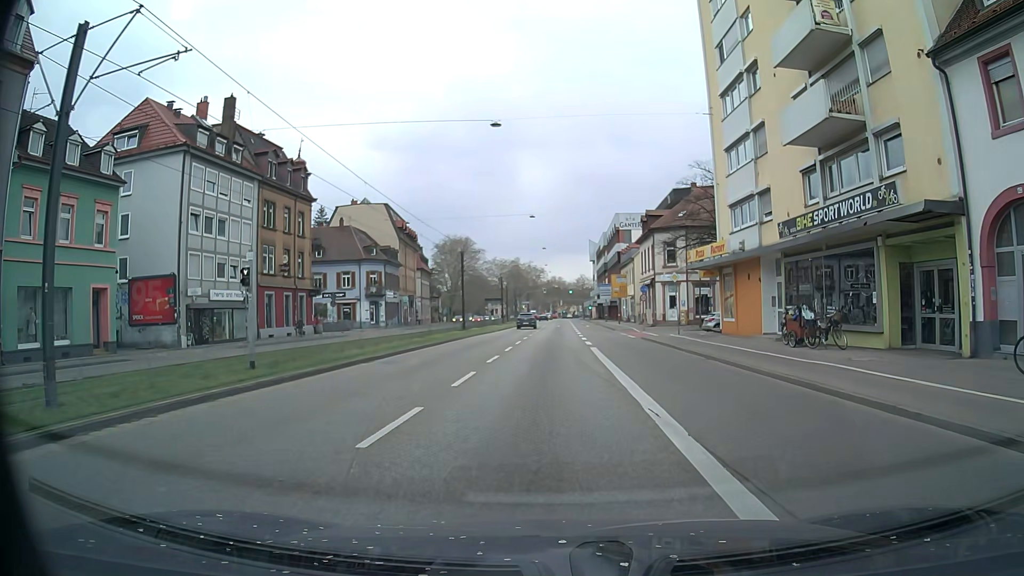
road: primary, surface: asphalt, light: Day
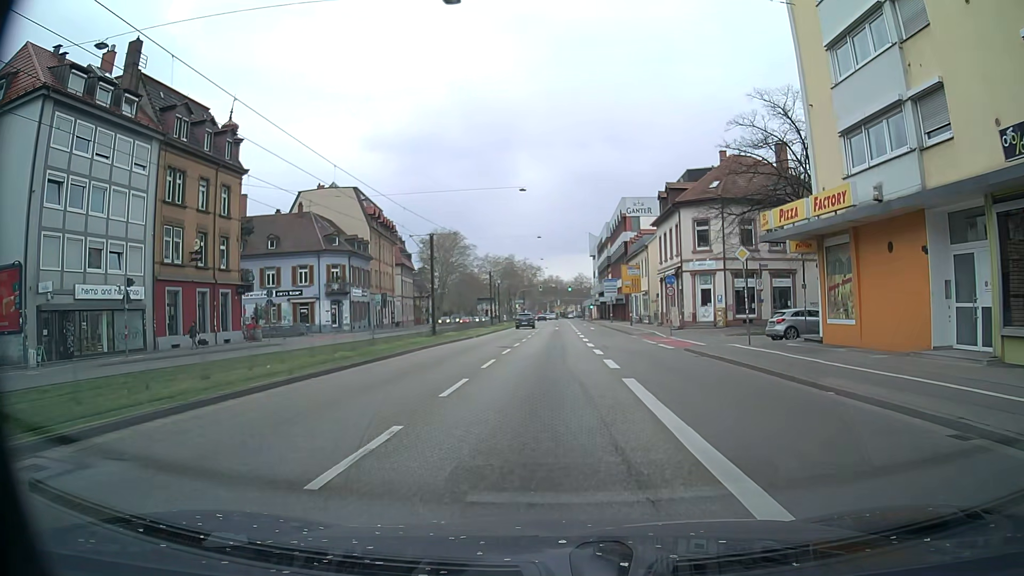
(0.0, +13.7) m; 0°
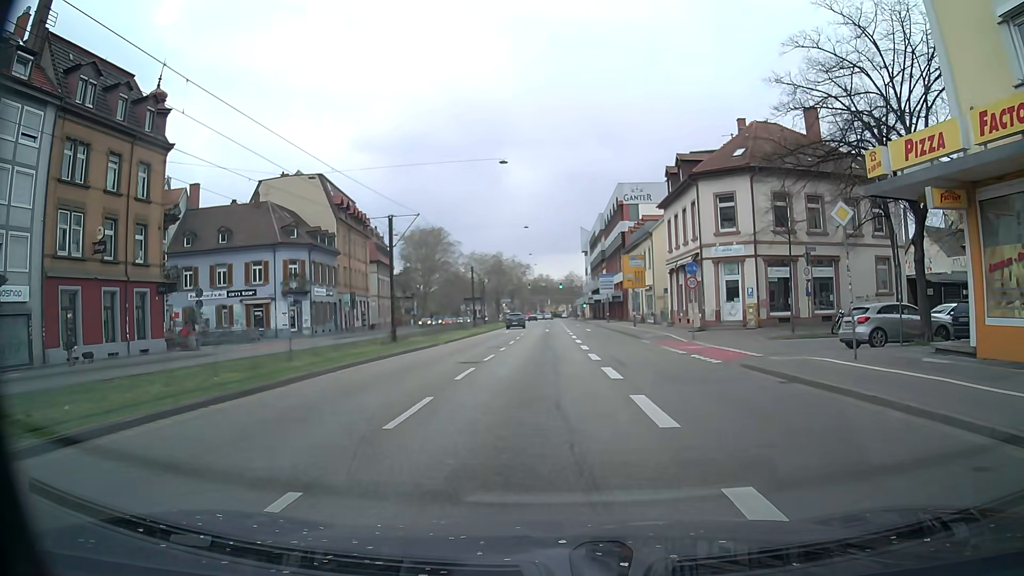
(0.0, +9.0) m; +1°
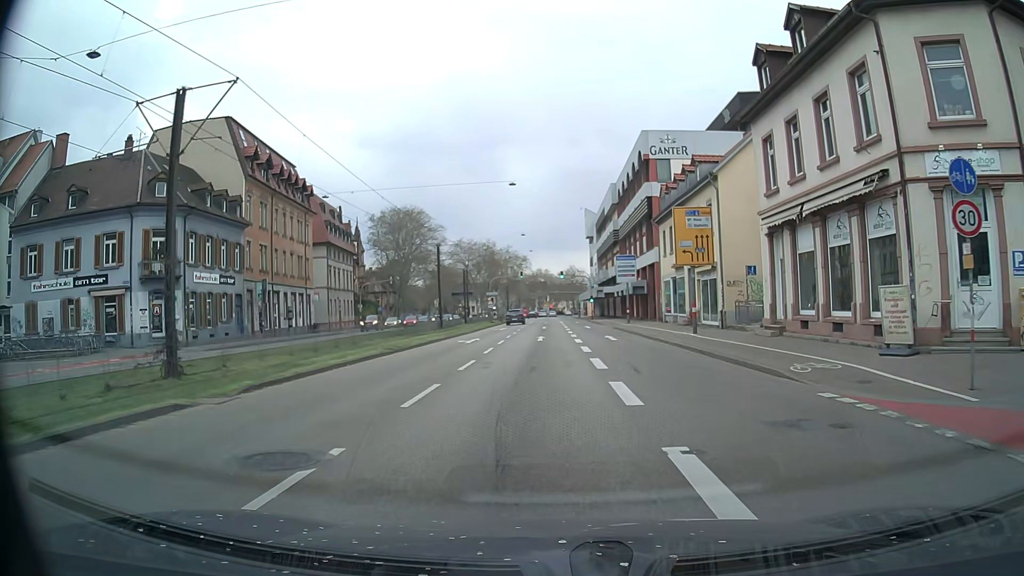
(-0.1, +22.4) m; +1°
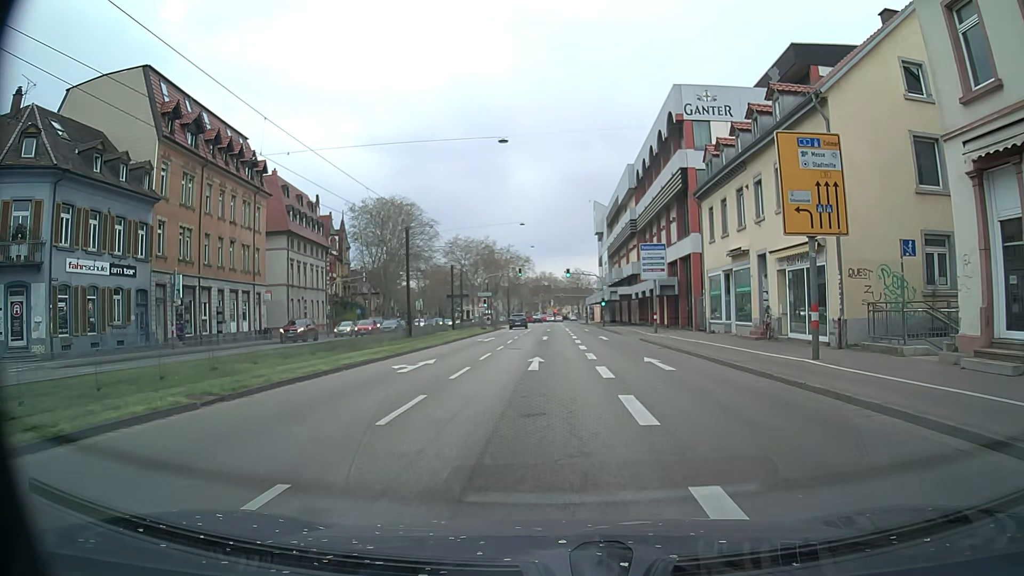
(-0.1, +13.4) m; -1°
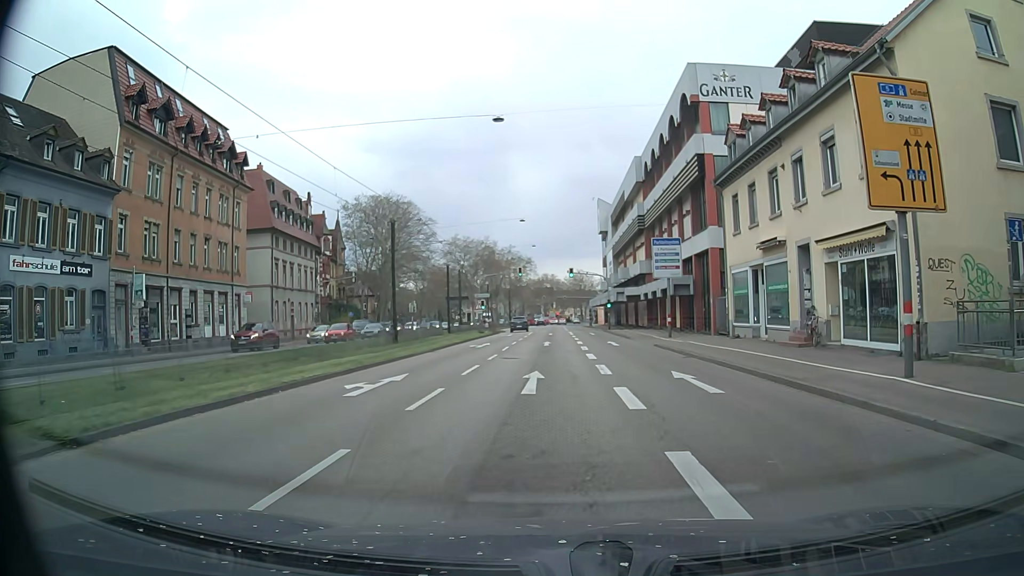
(0.0, +4.4) m; 0°
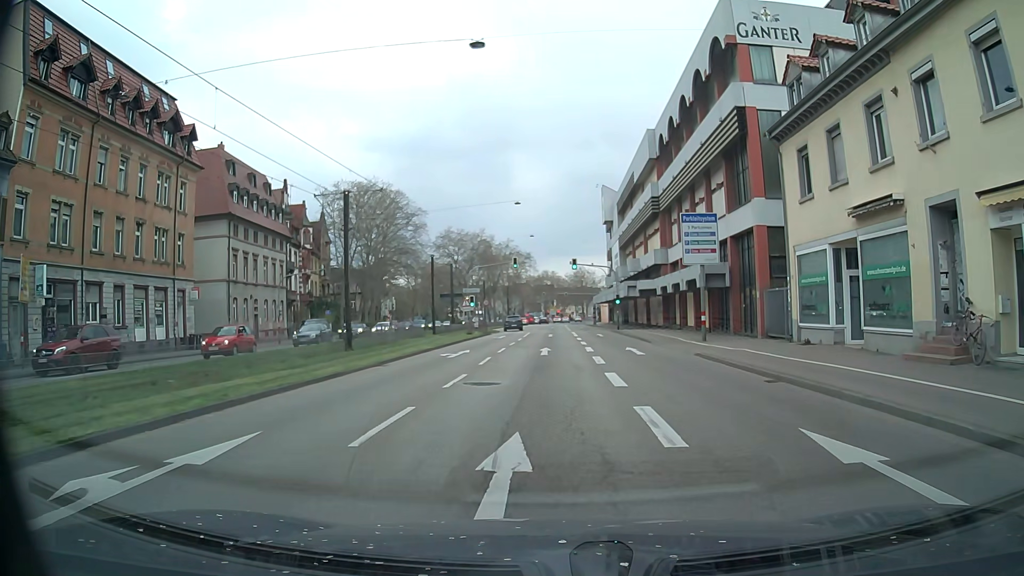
(0.0, +8.9) m; -1°
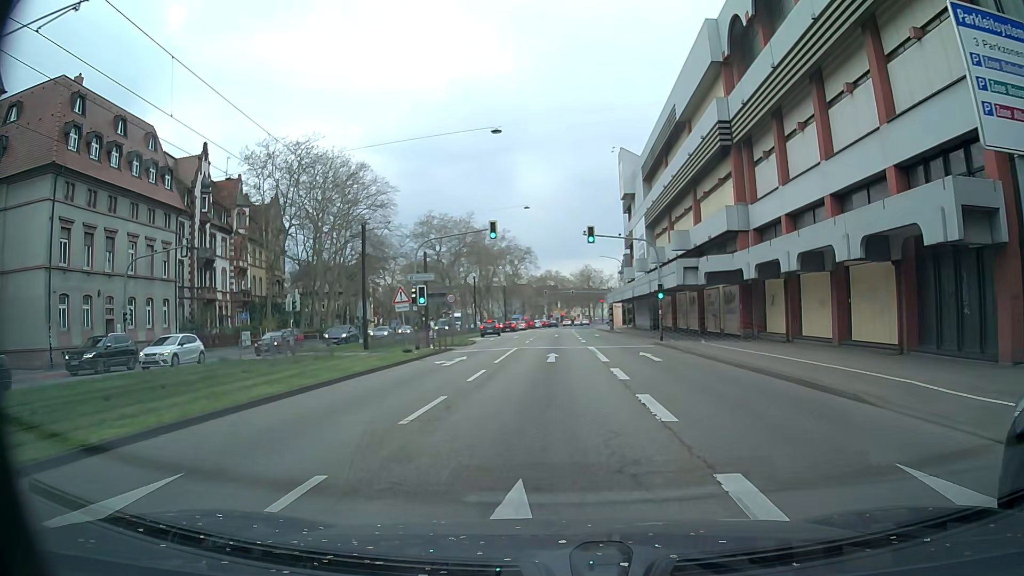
(+0.3, +22.4) m; 0°
(0, +10) (0, +20) (0, +30) (0, +40) (0, +50) (0, +60) (+1, +70) (+1, +80) (+1, +90) (+1, +100) m
